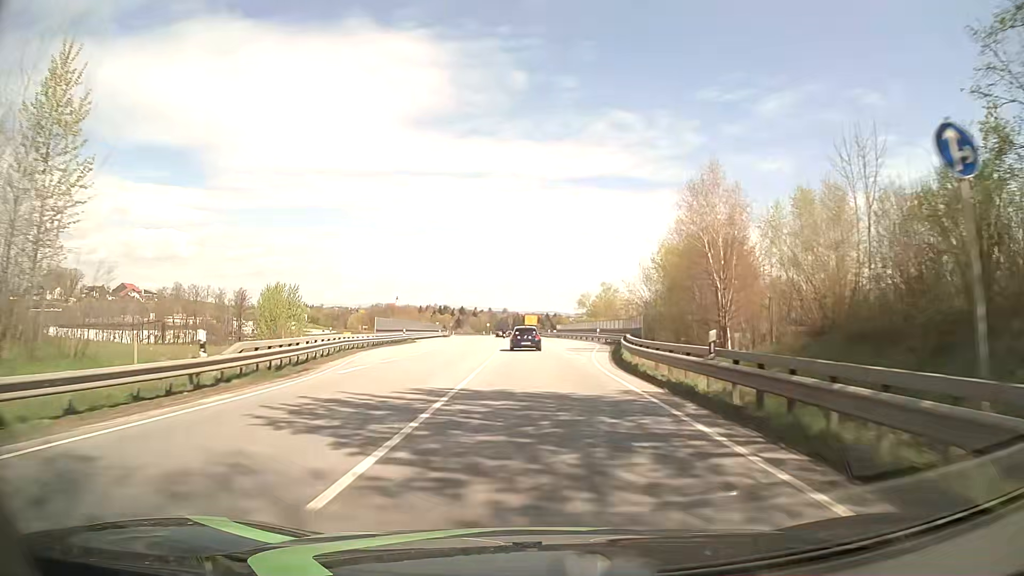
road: primary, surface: asphalt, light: Day
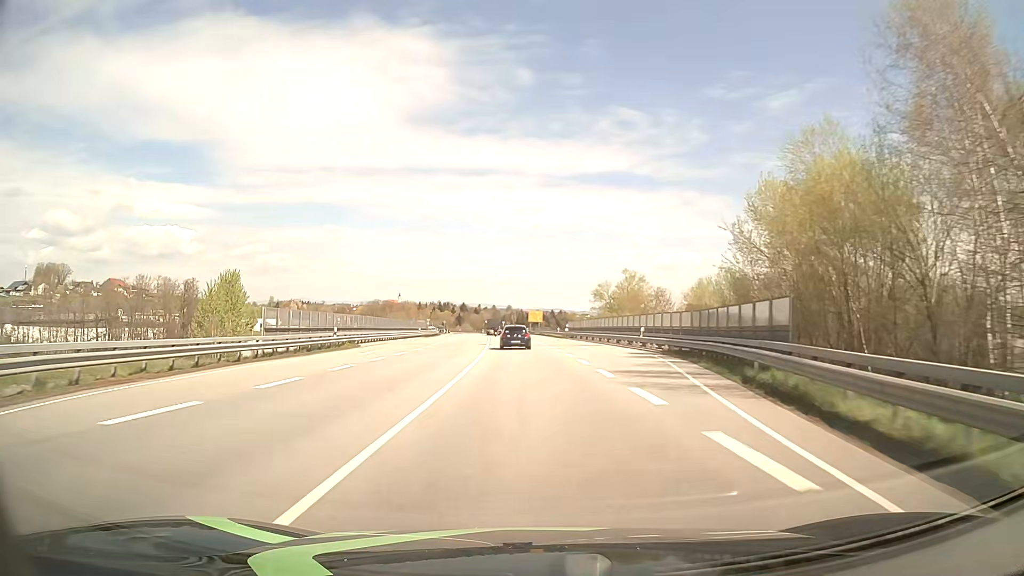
(0.0, +23.8) m; 0°
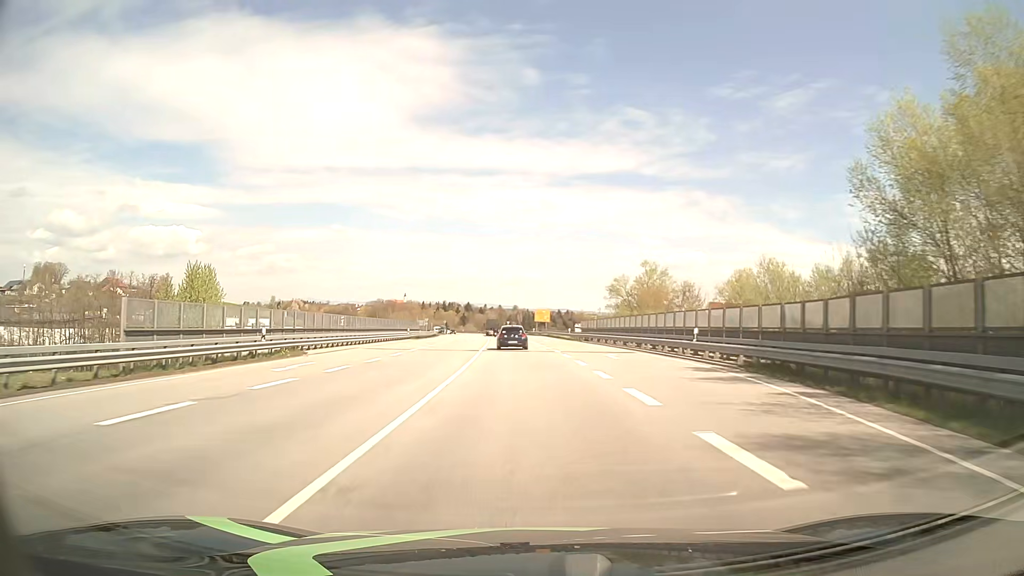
(0.0, +12.0) m; 0°
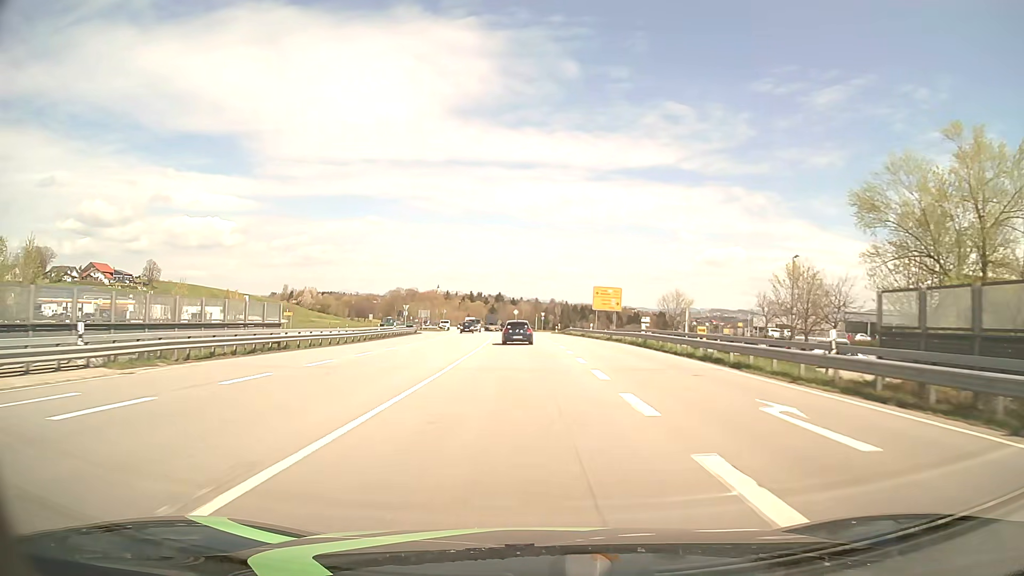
(-1.7, +61.1) m; -3°
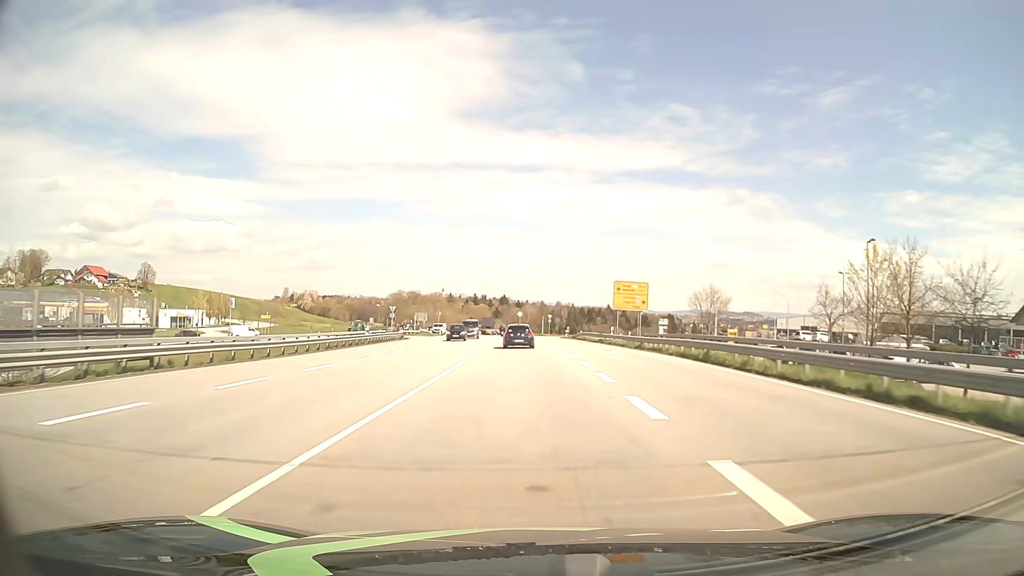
(0.0, +12.3) m; 0°
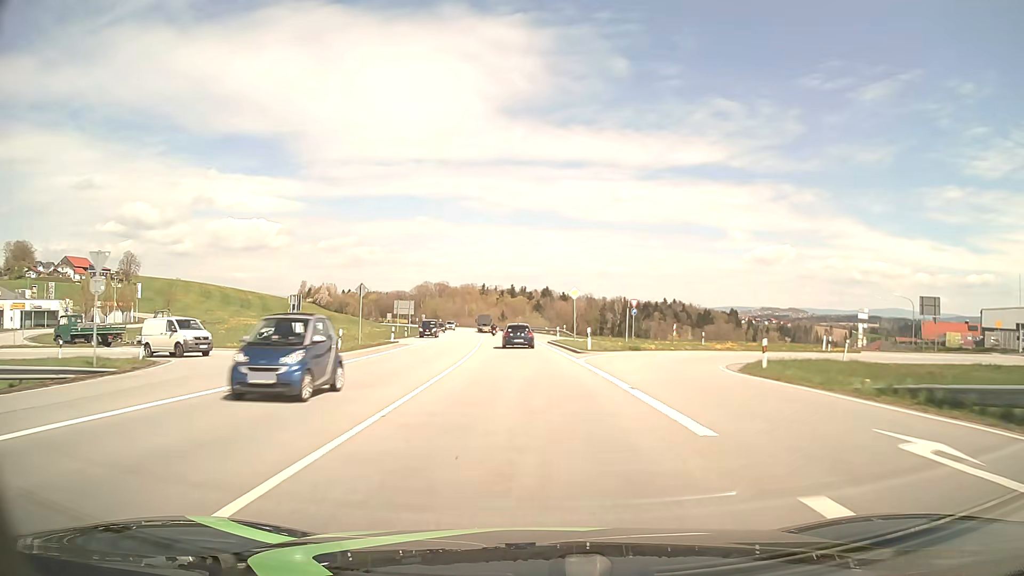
(-1.7, +61.7) m; -4°
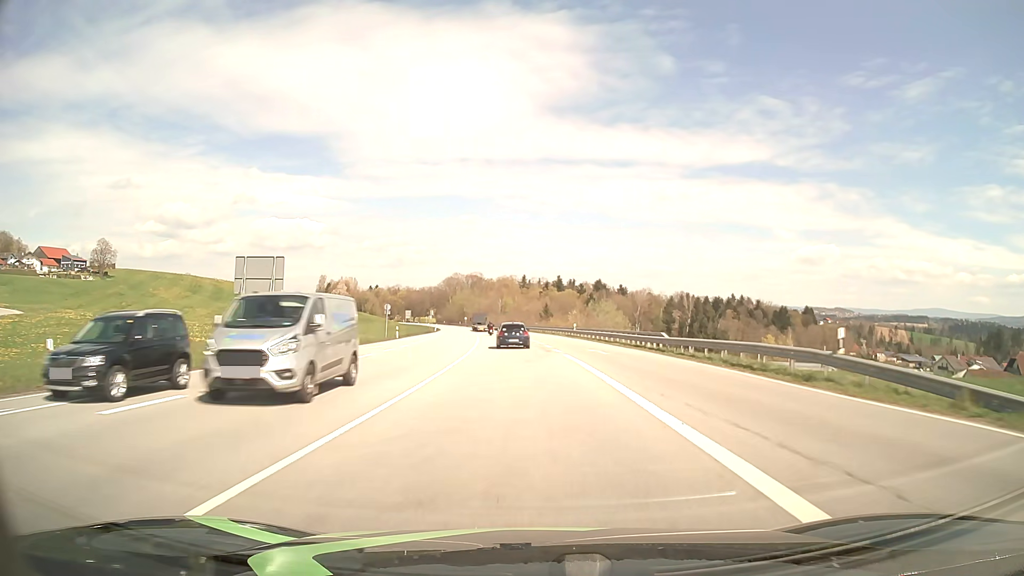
(-2.1, +60.8) m; -4°
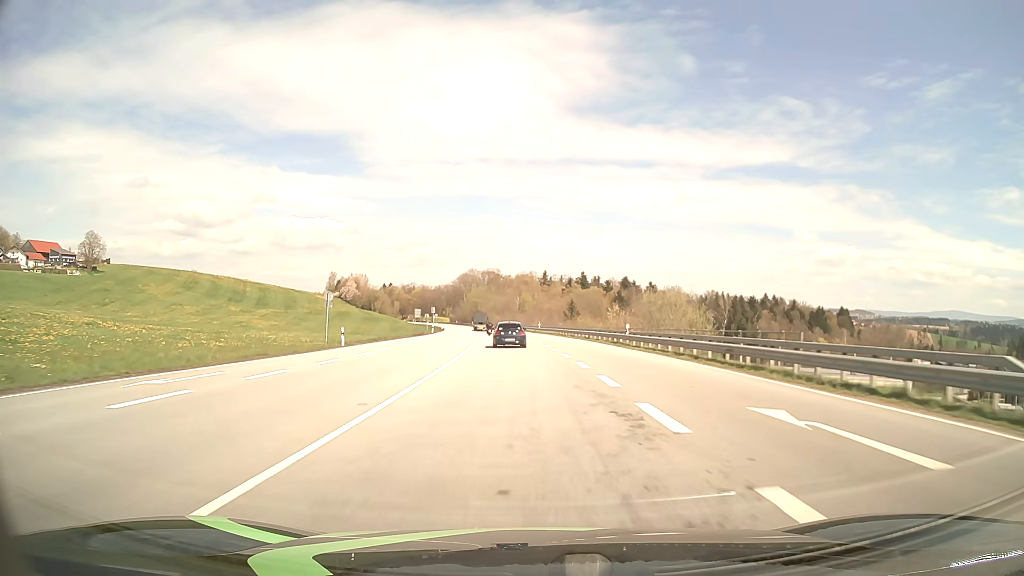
(-0.3, +24.0) m; -2°
(0, +10) (0, +20) (-1, +30) (-1, +40) (-2, +50) (-3, +60) (-3, +70) (-4, +80) (-5, +90) (-7, +100) m
